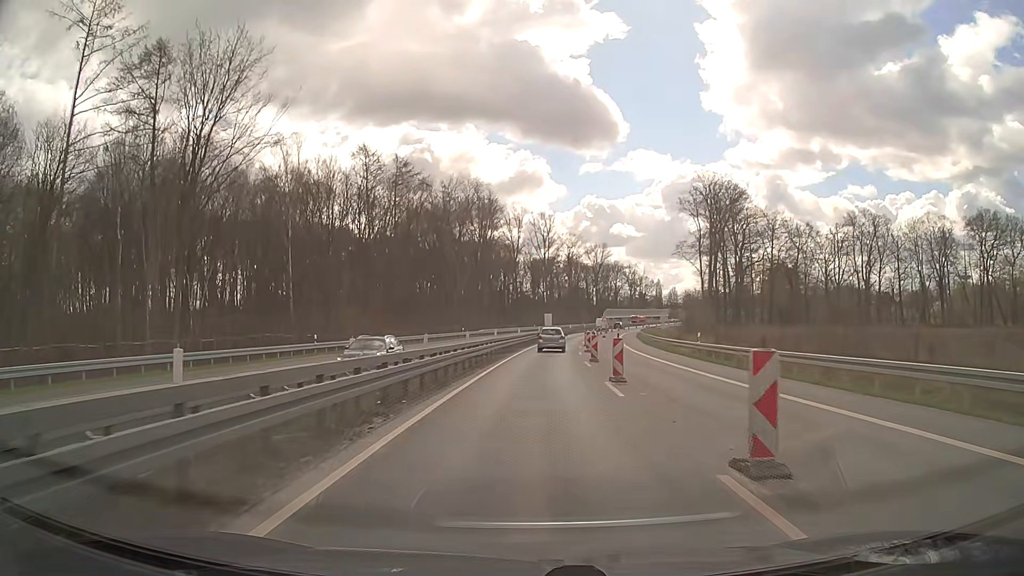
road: trunk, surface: asphalt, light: Day
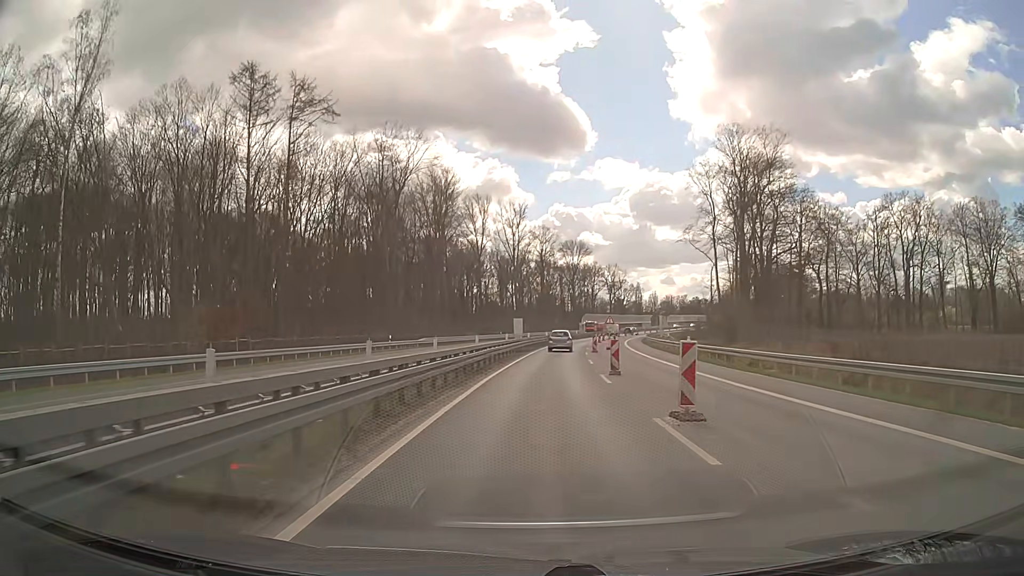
(+0.6, +31.6) m; +3°
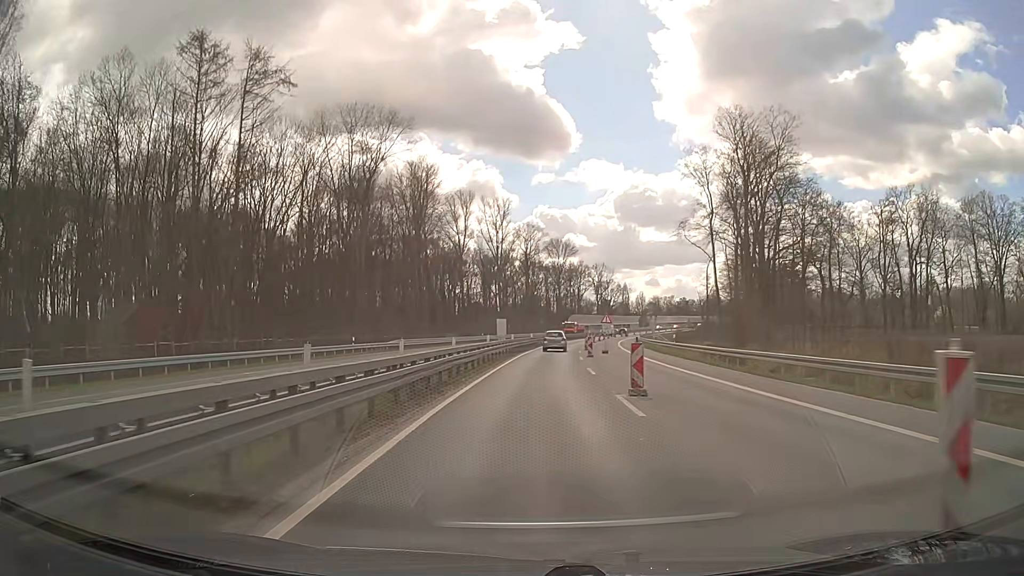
(+0.1, +7.7) m; +1°
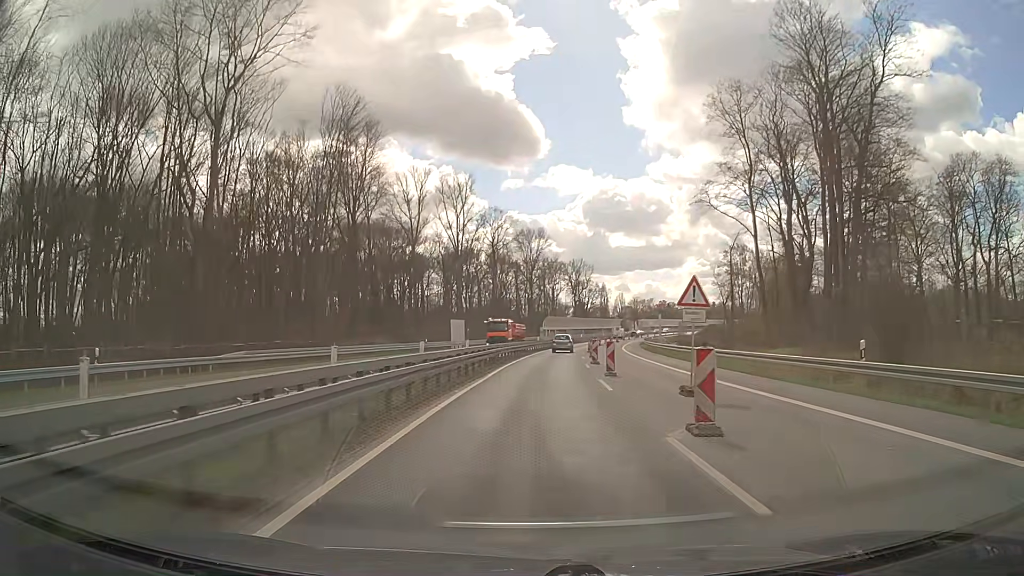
(+0.7, +30.7) m; +2°
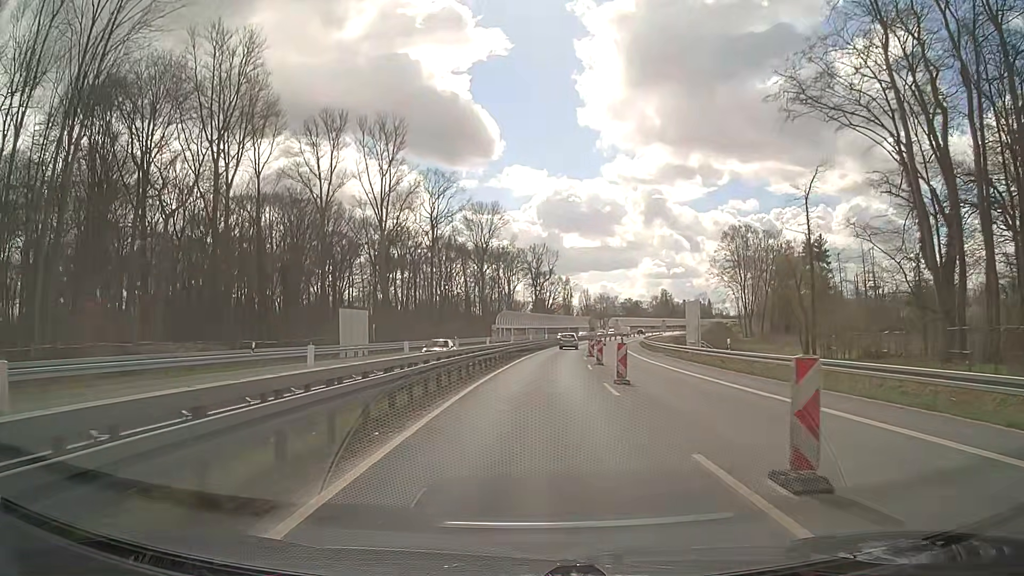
(+1.1, +38.0) m; +3°
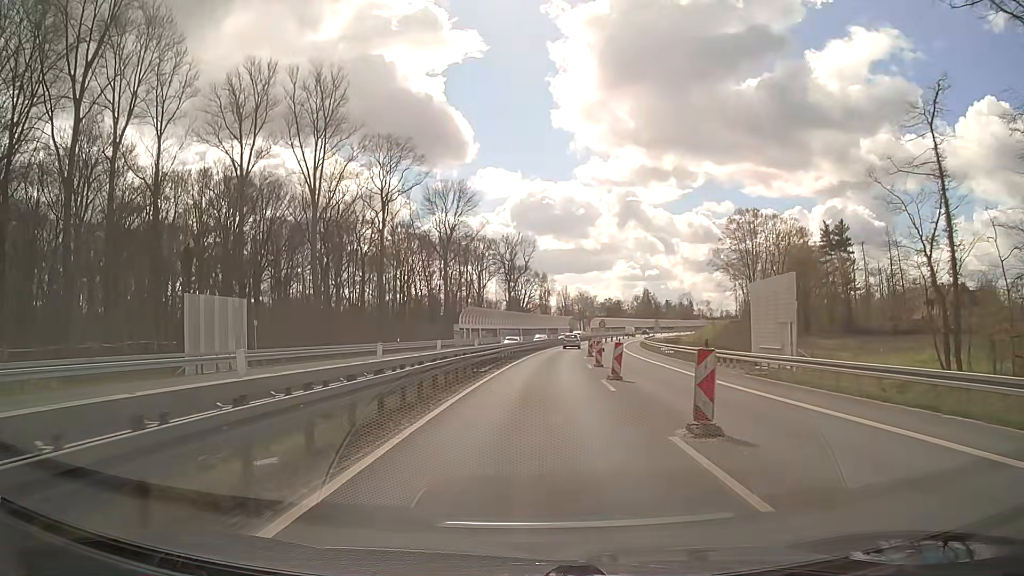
(+0.6, +22.9) m; +2°
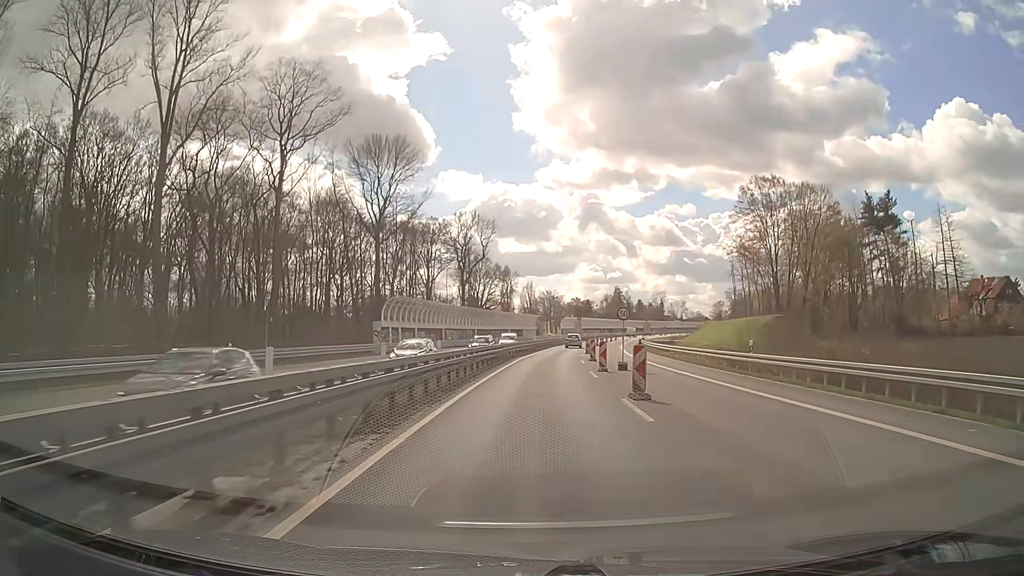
(+0.8, +30.5) m; +3°
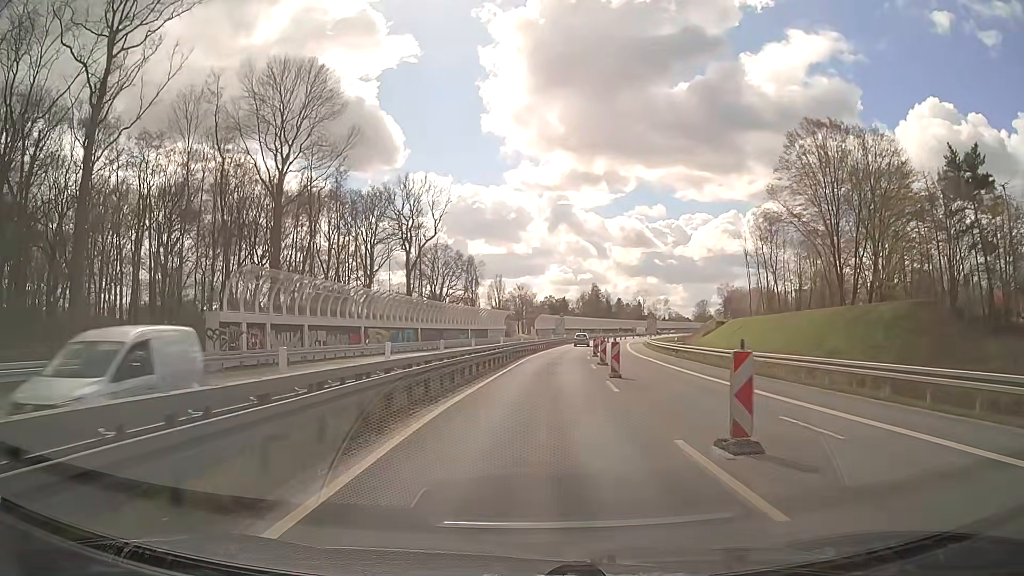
(+0.7, +30.4) m; +2°
(0, +10) (0, +20) (+1, +30) (+2, +40) (+2, +50) (+3, +60) (+5, +70) (+6, +80) (+7, +90) (+9, +99) m
